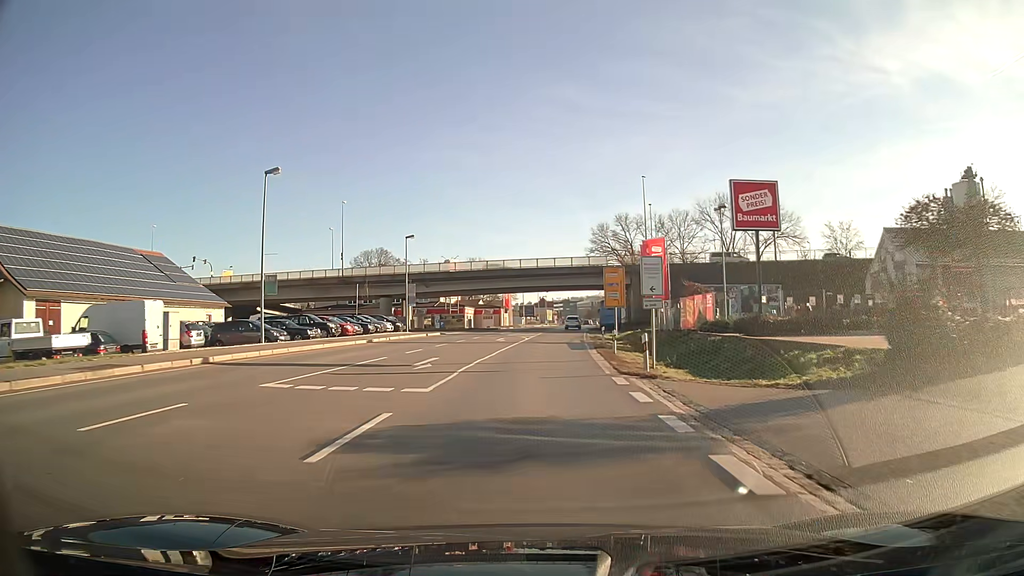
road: primary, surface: asphalt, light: Day
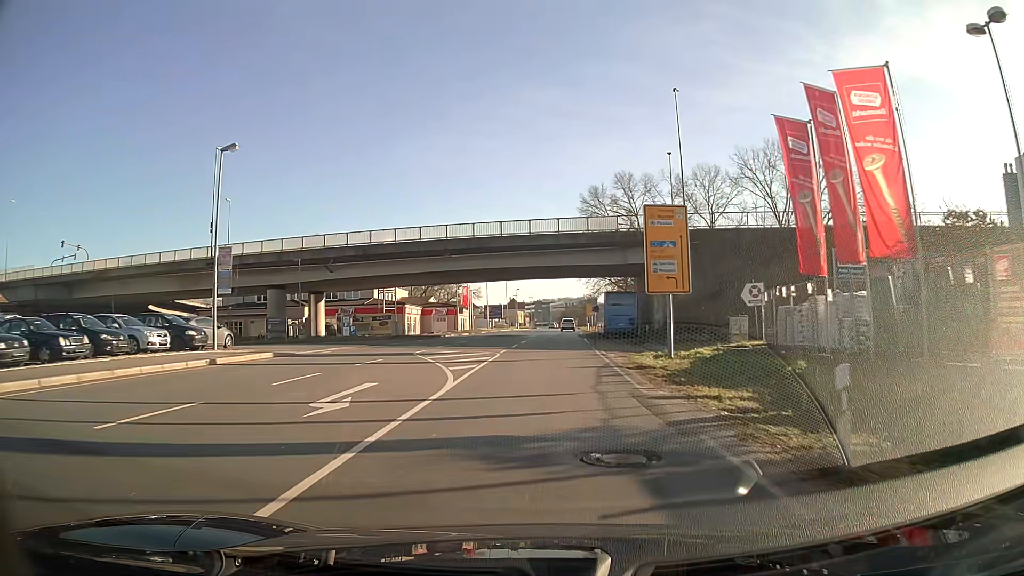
(+0.6, +31.1) m; +3°
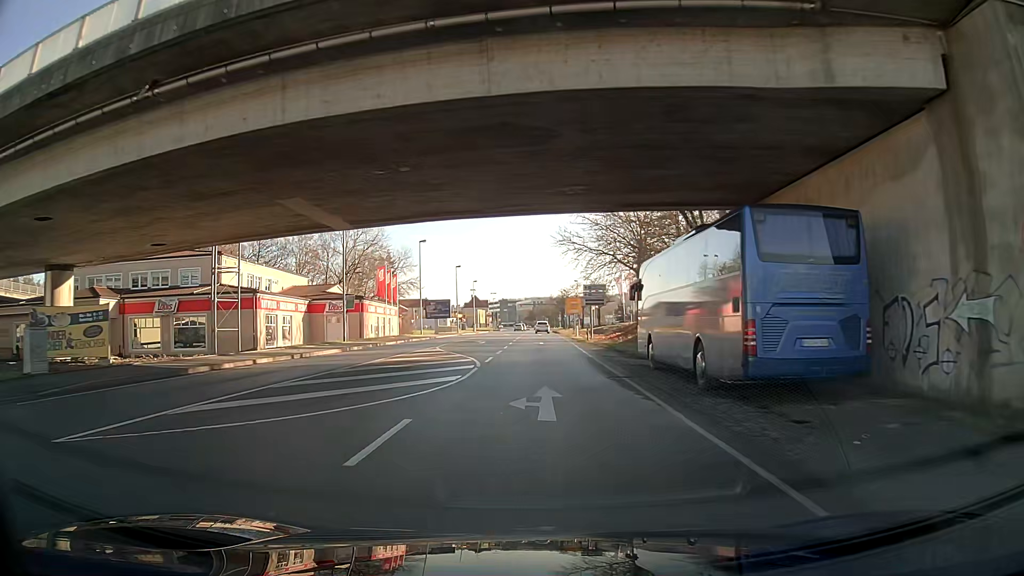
(+0.9, +37.8) m; +3°
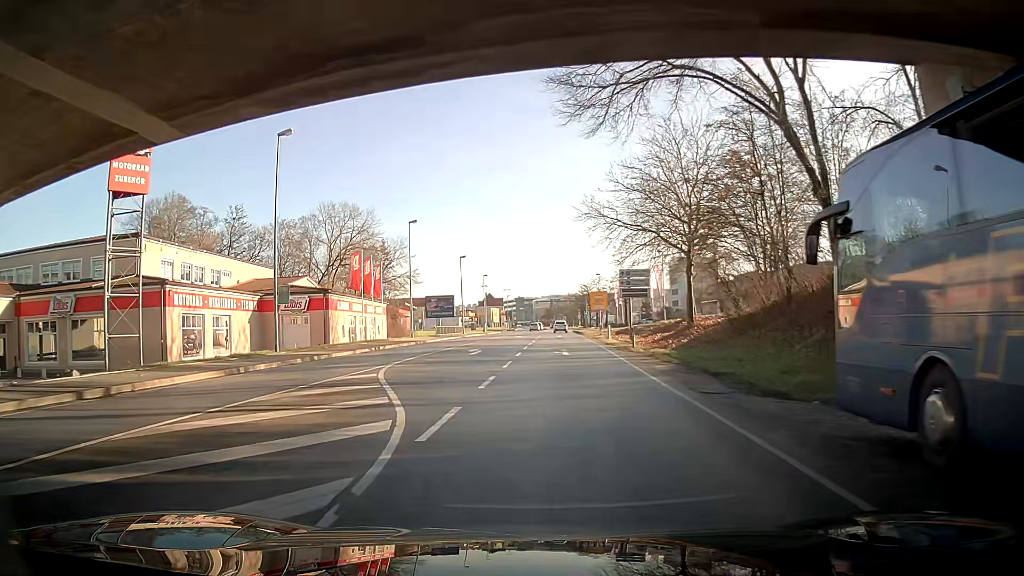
(-0.1, +14.5) m; -1°
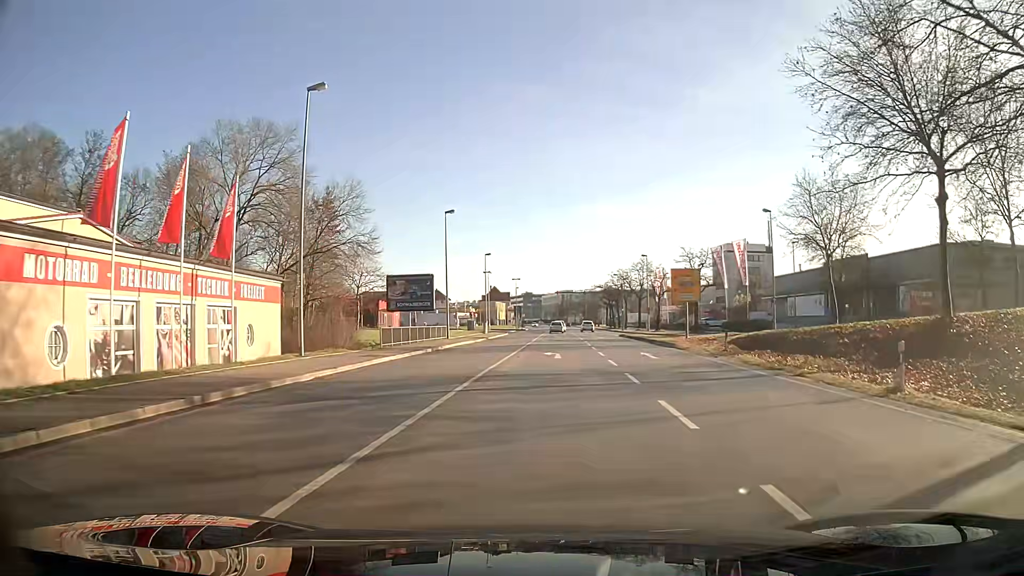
(-1.5, +34.9) m; -1°
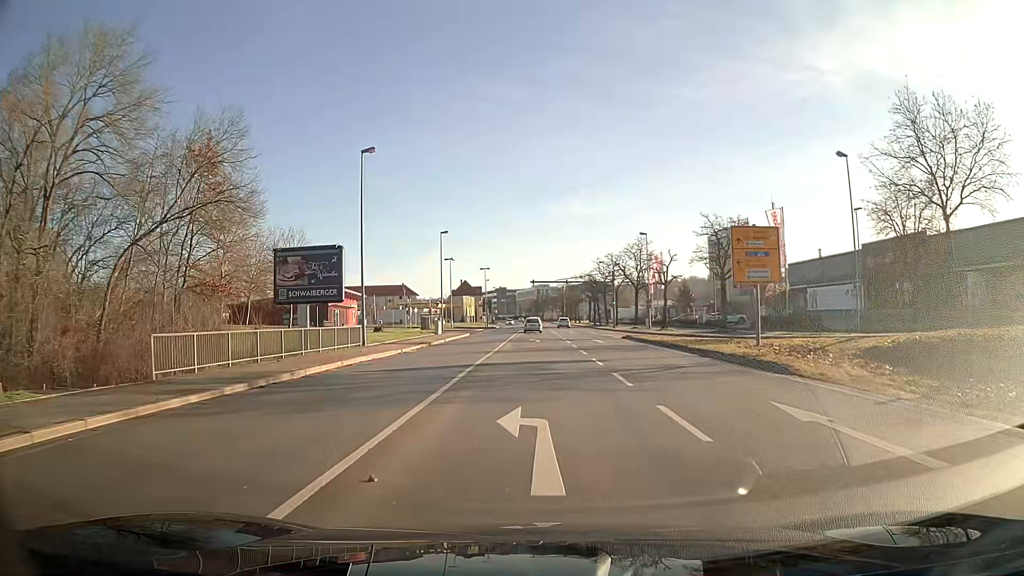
(+0.4, +19.1) m; +2°
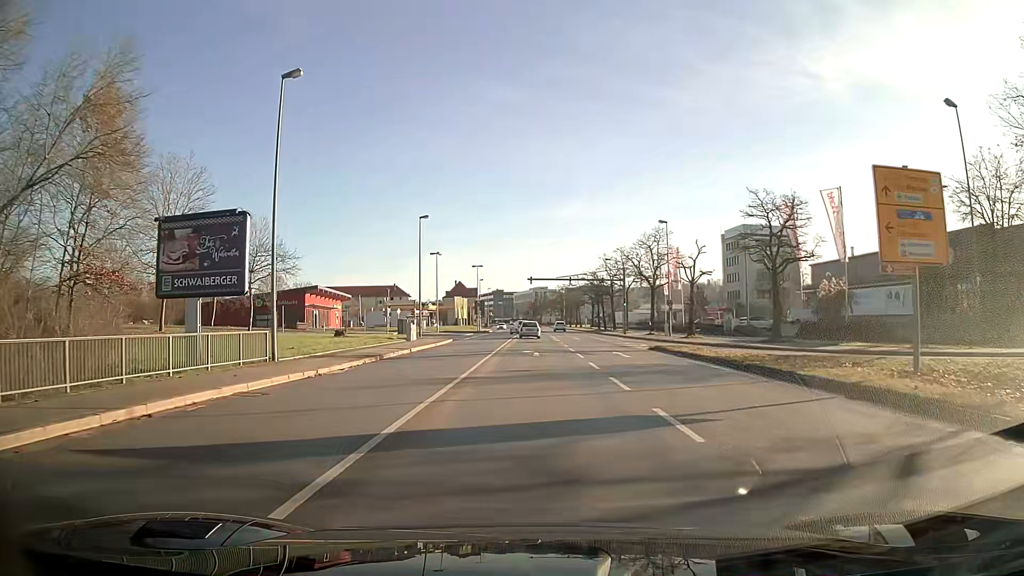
(0.0, +11.9) m; 0°
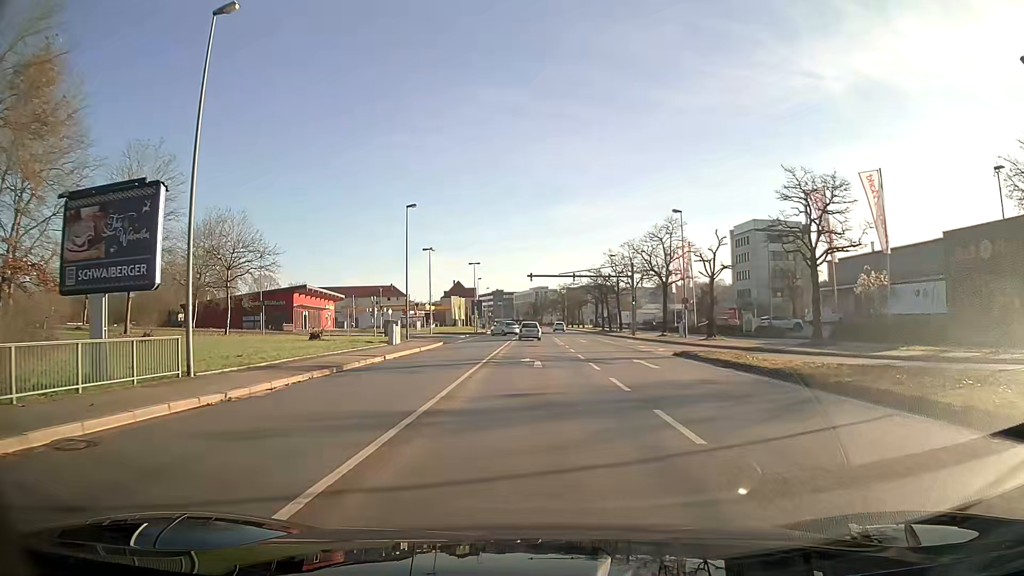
(0.0, +6.0) m; 0°
